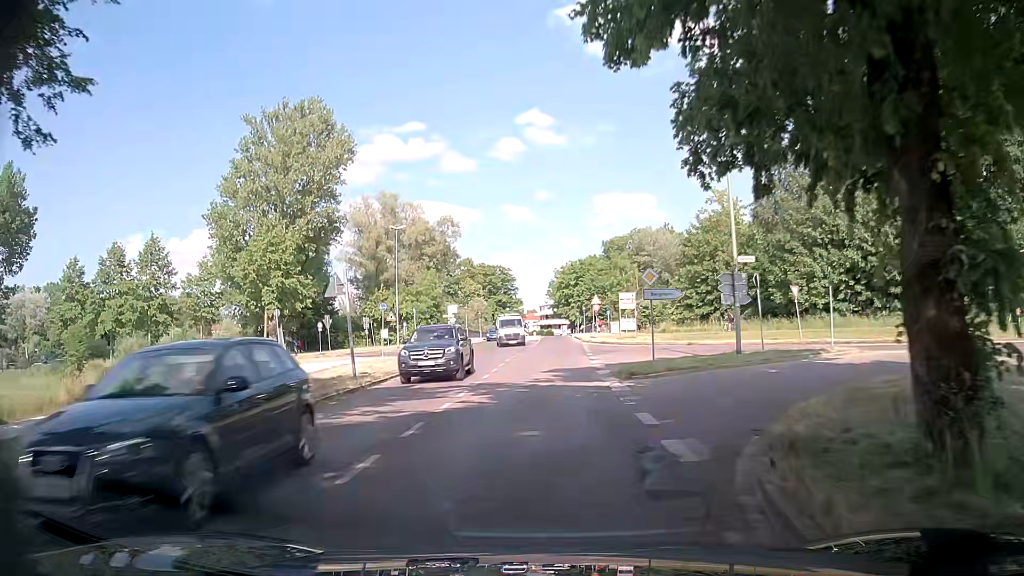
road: tertiary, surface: asphalt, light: Day
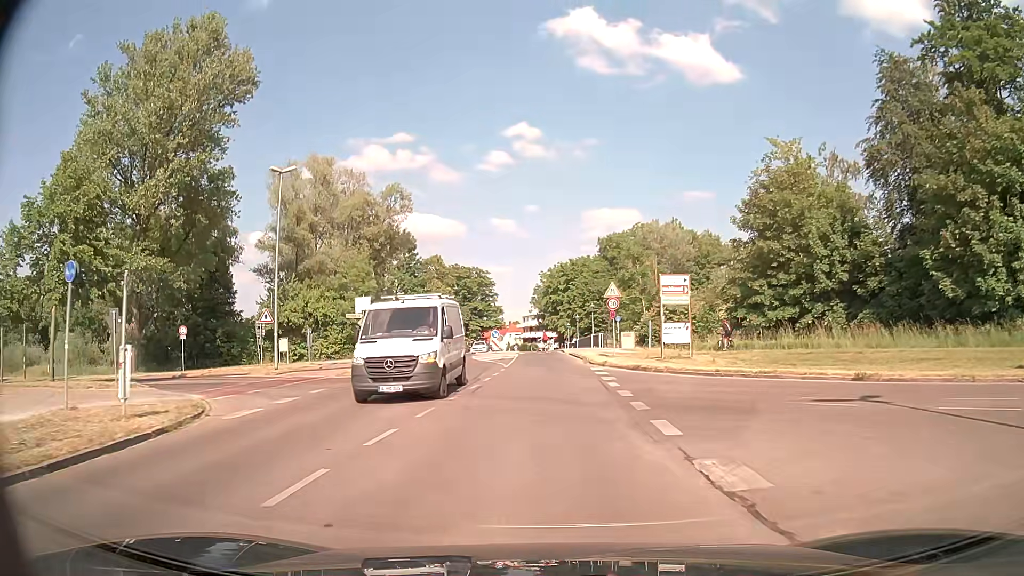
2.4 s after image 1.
(0.0, +25.1) m; +1°
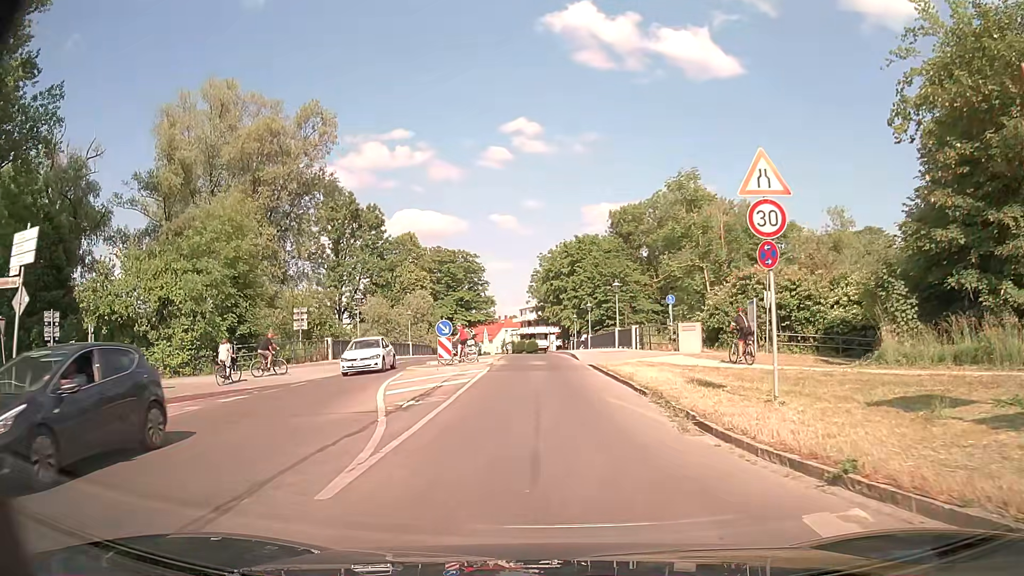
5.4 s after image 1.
(0.0, +23.8) m; 0°
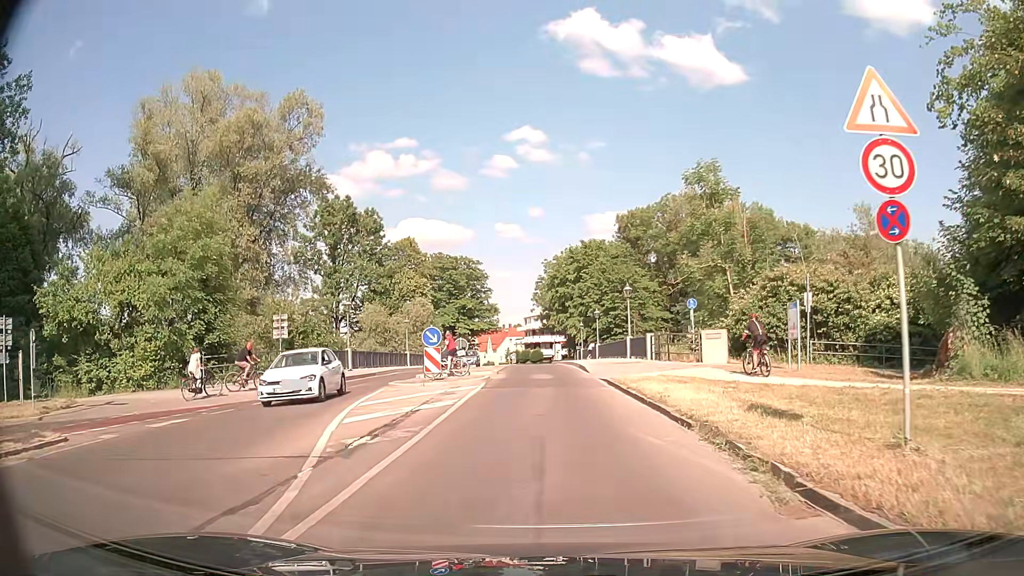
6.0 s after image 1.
(0.0, +3.7) m; 0°
